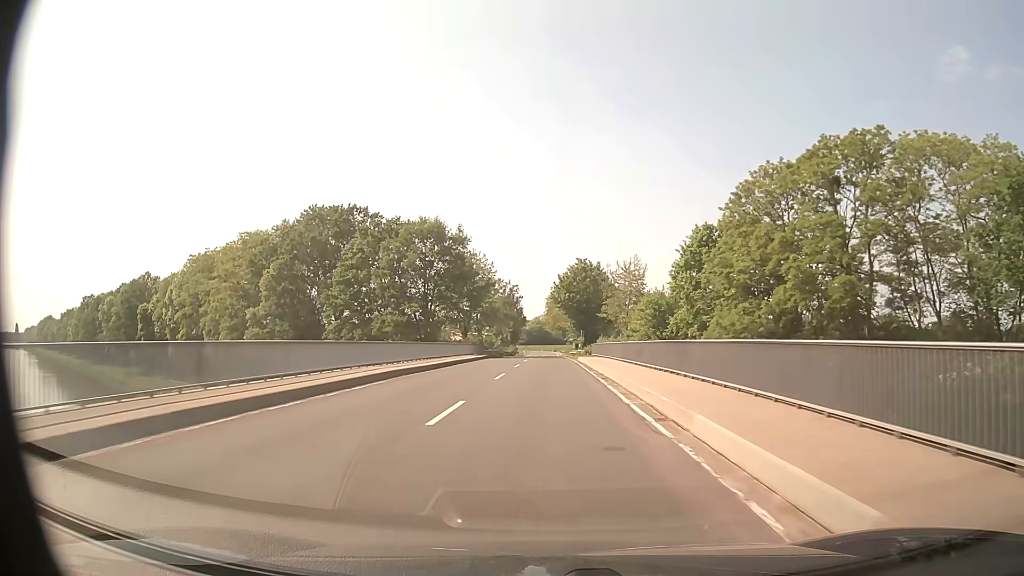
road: secondary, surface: asphalt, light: Day
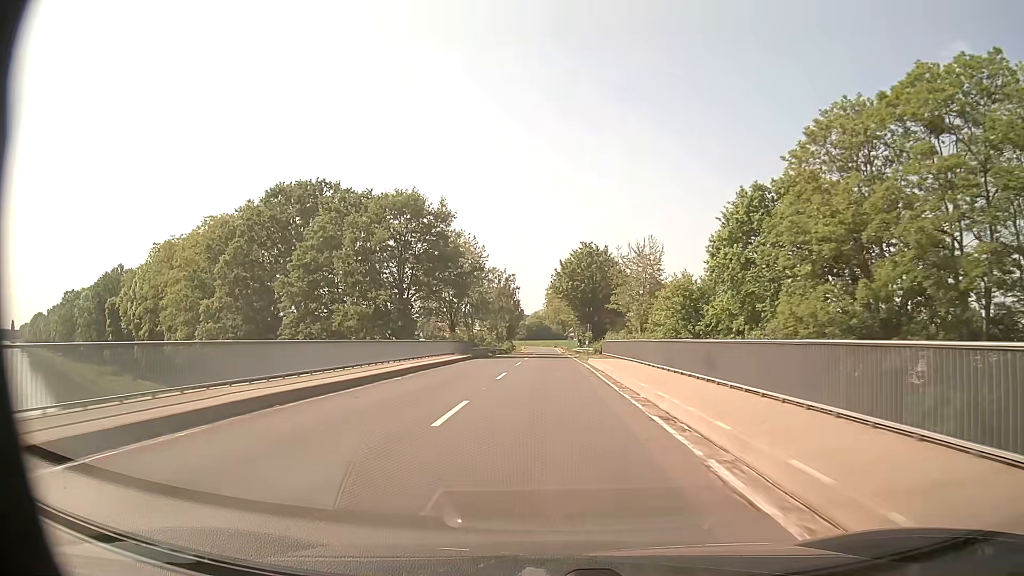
(0.0, +12.2) m; 0°
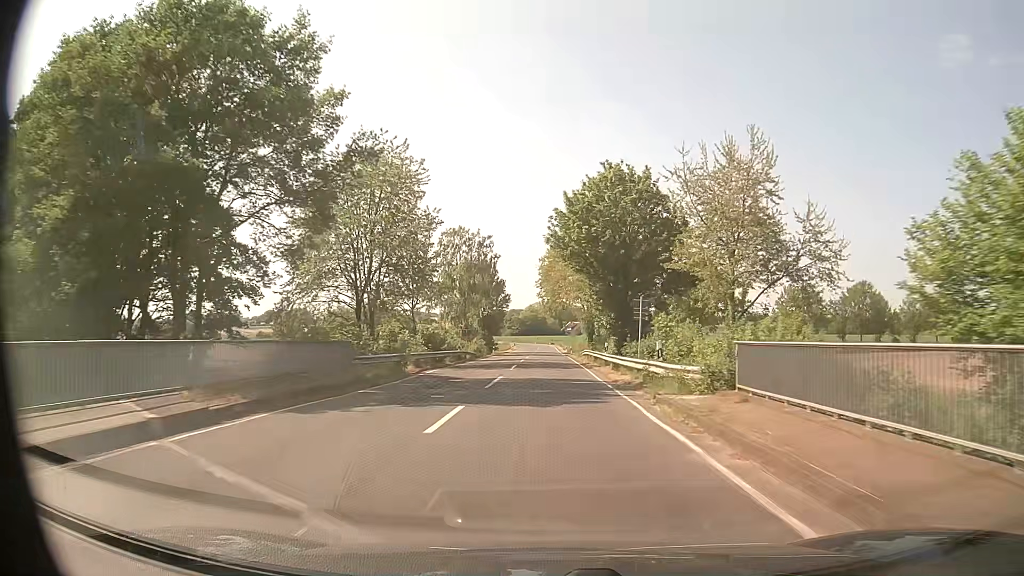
(+0.2, +36.6) m; +1°
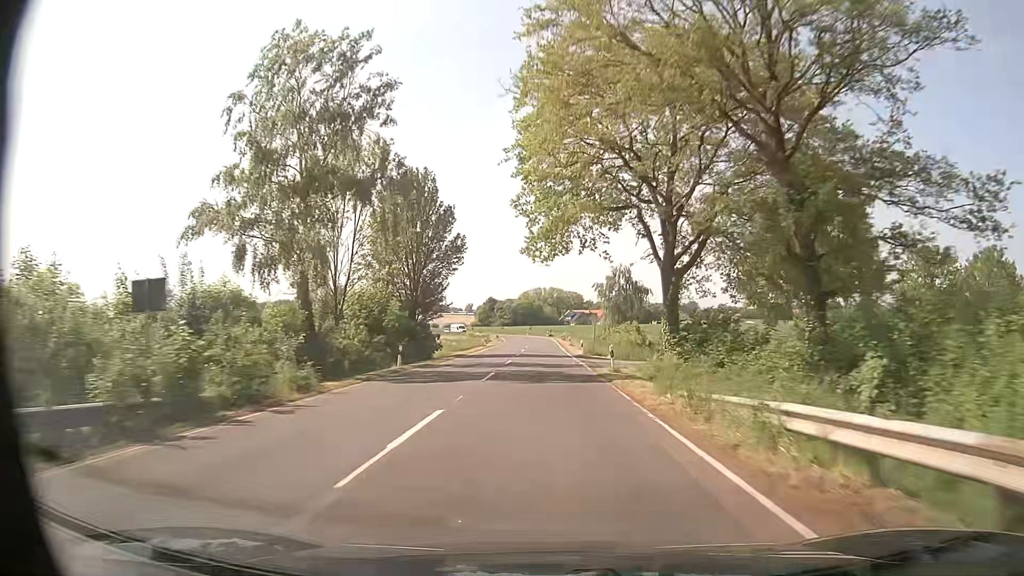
(0.0, +48.6) m; 0°
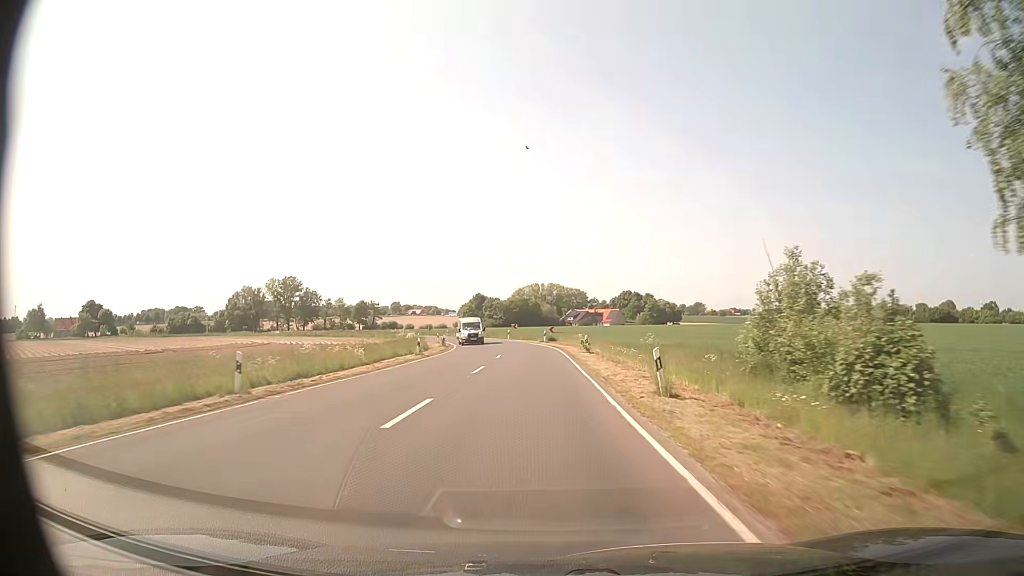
(+0.3, +58.9) m; 0°
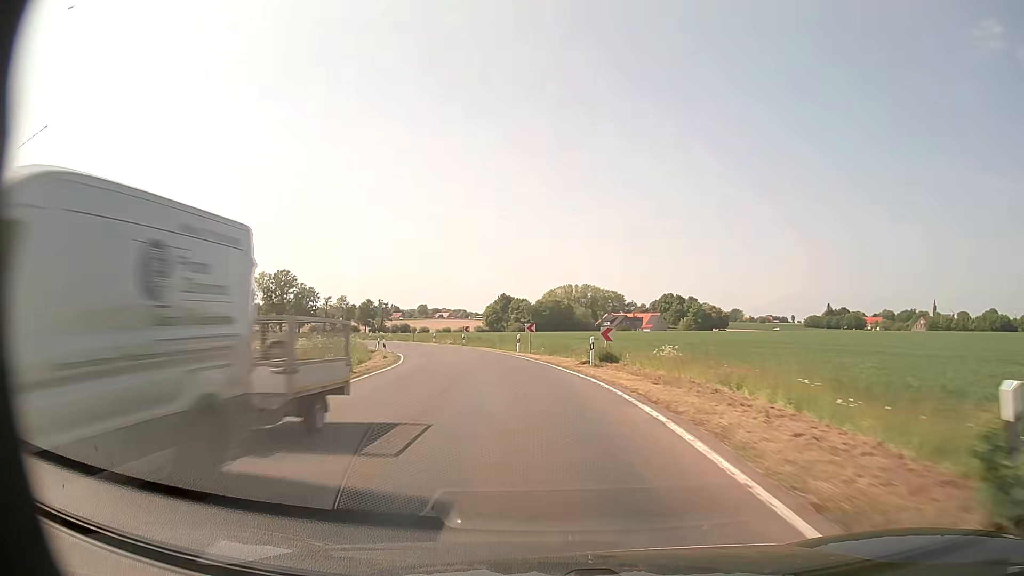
(-0.5, +34.0) m; -2°
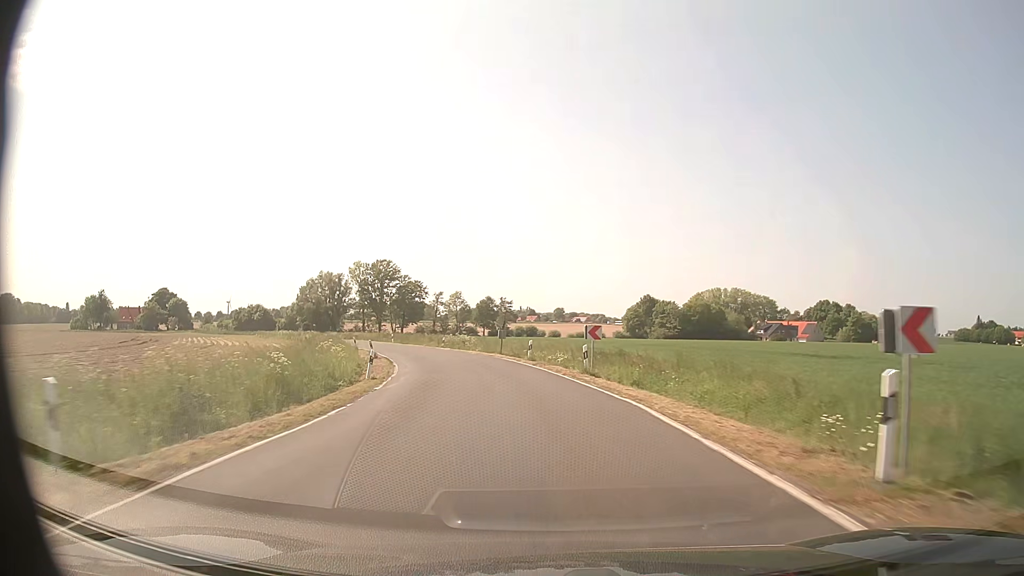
(-3.2, +33.1) m; -12°
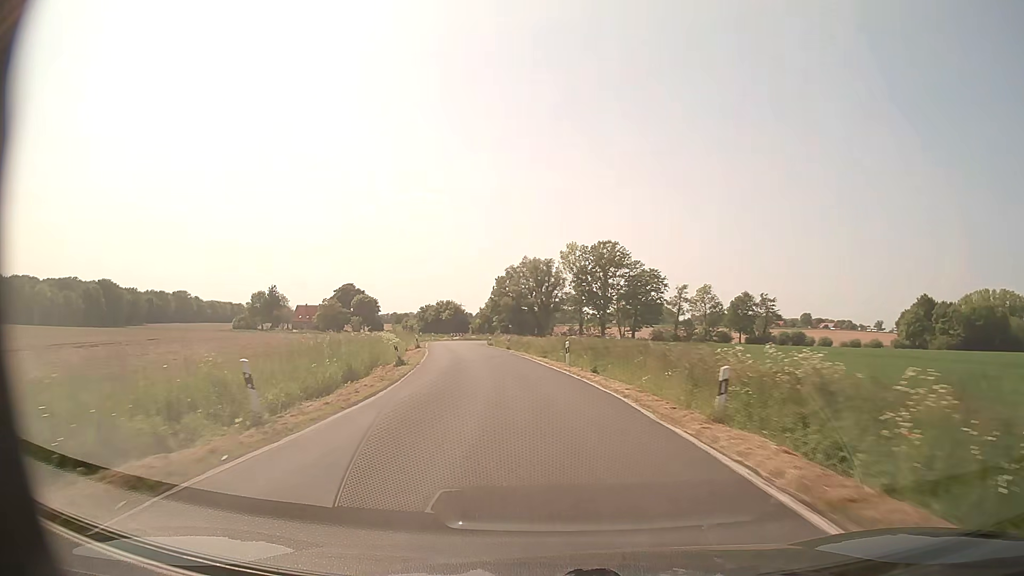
(-6.5, +43.2) m; -20°
(0, +10) (-1, +20) (-3, +30) (-4, +40) (-6, +50) (-7, +59) (-9, +69) (-10, +79) (-10, +89) (-8, +99) m
